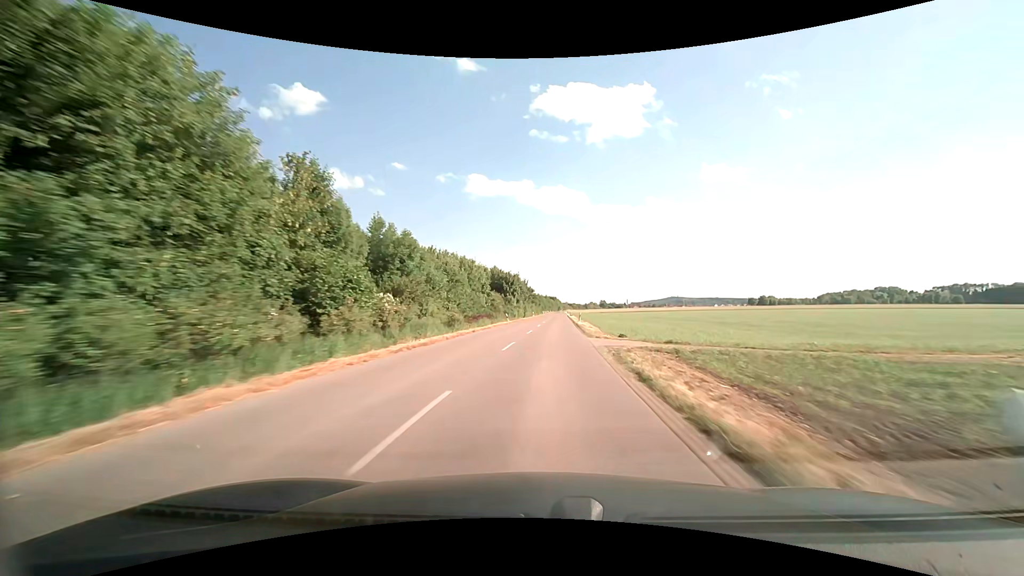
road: tertiary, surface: asphalt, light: Day
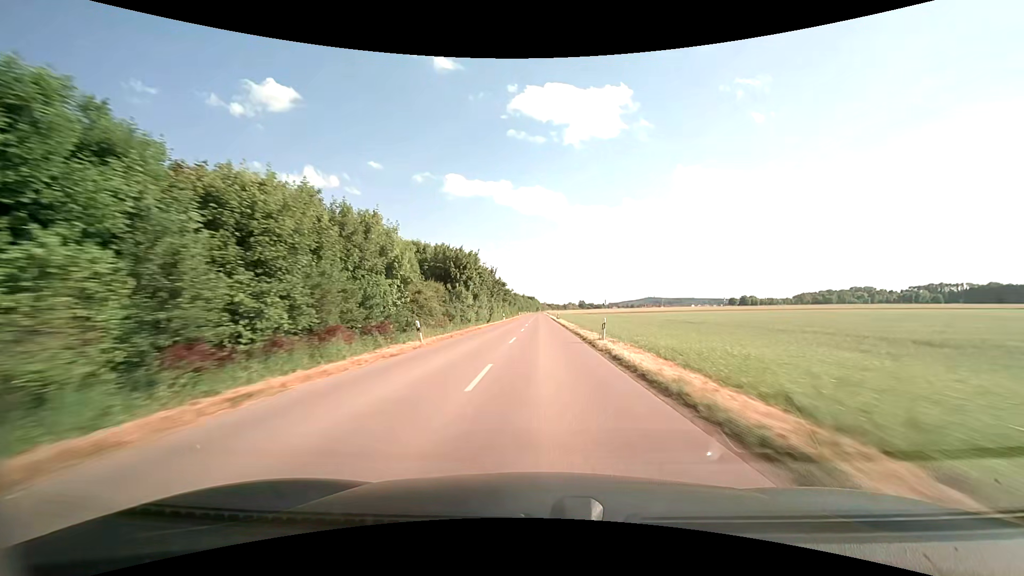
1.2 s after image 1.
(+0.9, +31.9) m; +3°
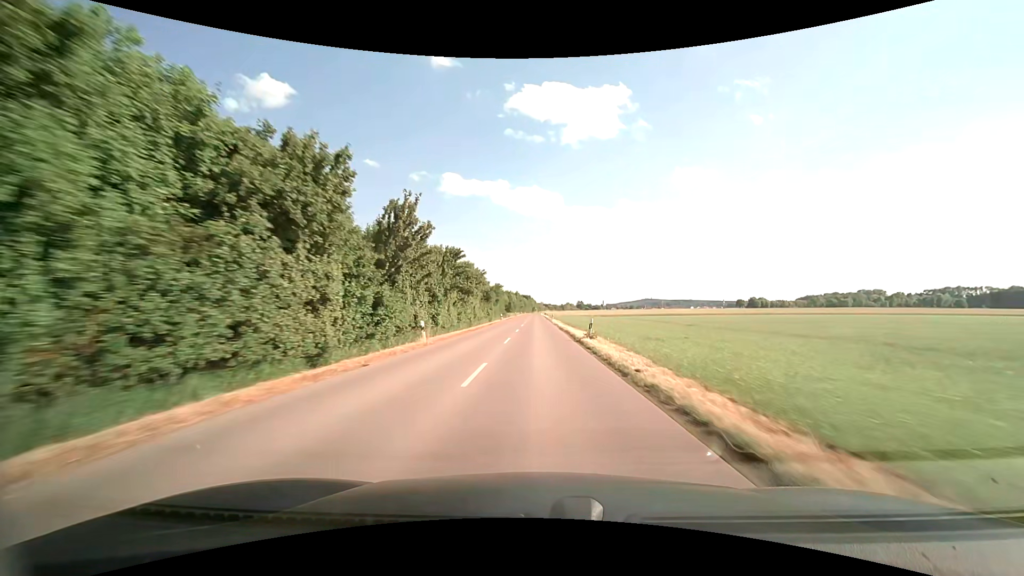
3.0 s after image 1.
(+0.4, +47.5) m; 0°
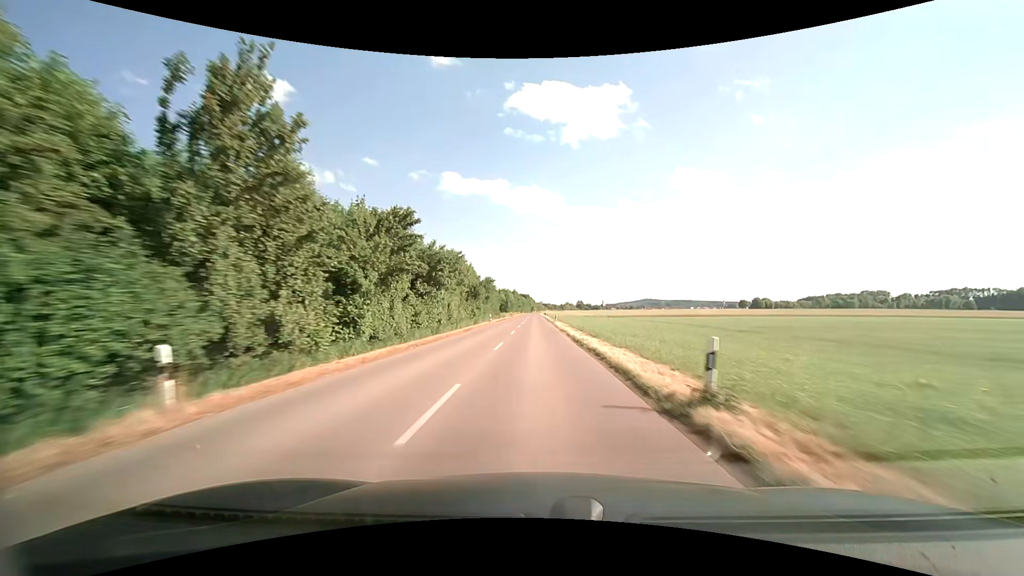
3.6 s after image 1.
(0.0, +15.8) m; 0°
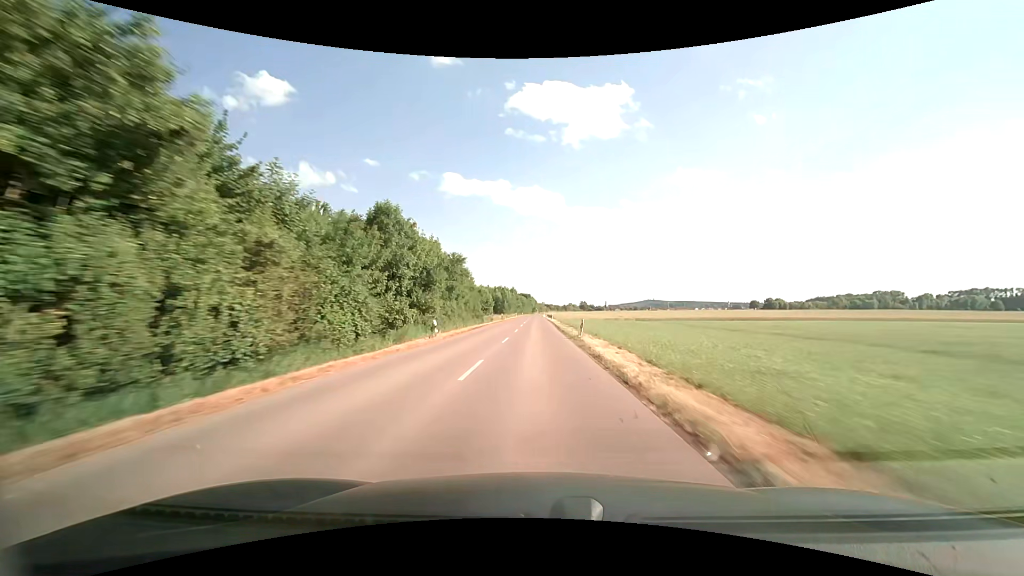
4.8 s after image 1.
(0.0, +31.7) m; 0°
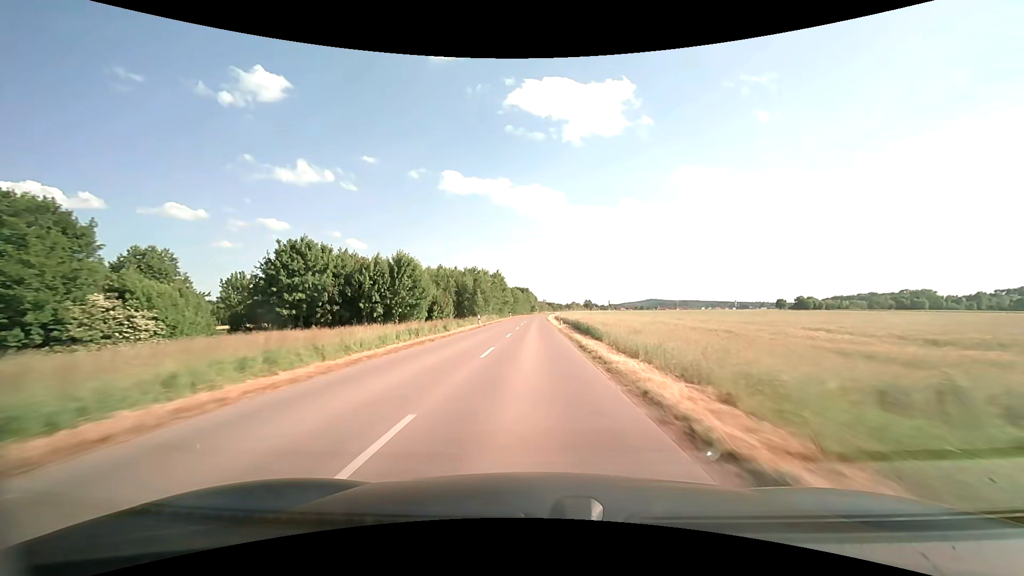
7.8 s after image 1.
(-0.1, +79.3) m; 0°
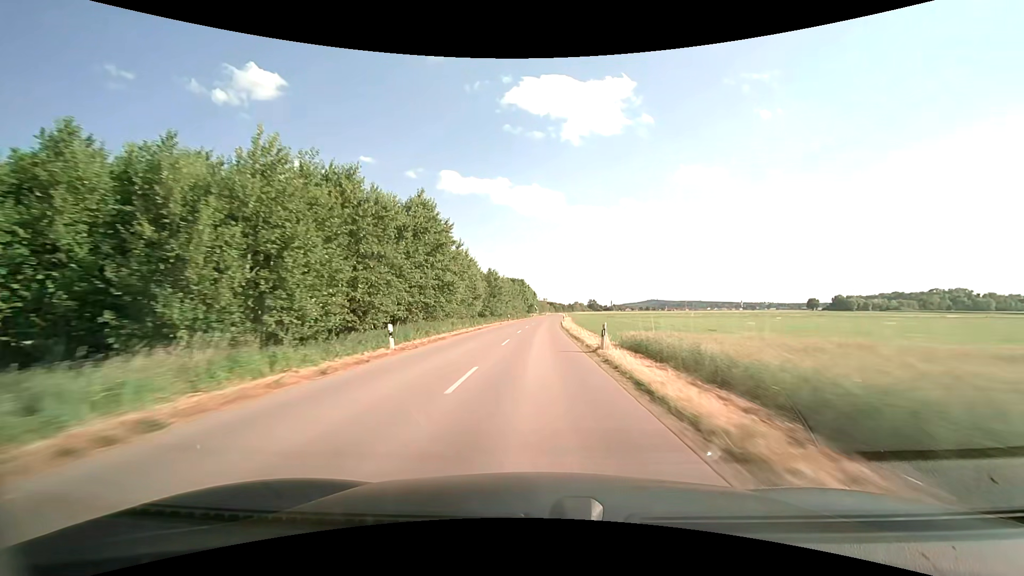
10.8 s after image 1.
(-0.3, +78.6) m; 0°
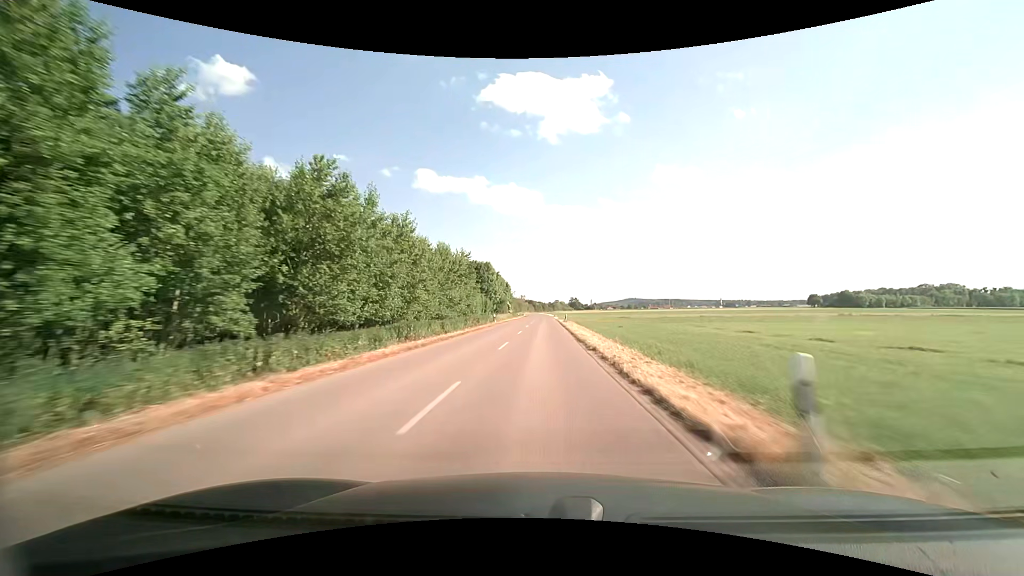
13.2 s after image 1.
(+1.2, +62.8) m; +2°
(0, +10) (0, +20) (0, +30) (+1, +40) (+1, +50) (+1, +60) (+1, +70) (+2, +80) (+2, +90) (+2, +100) m
